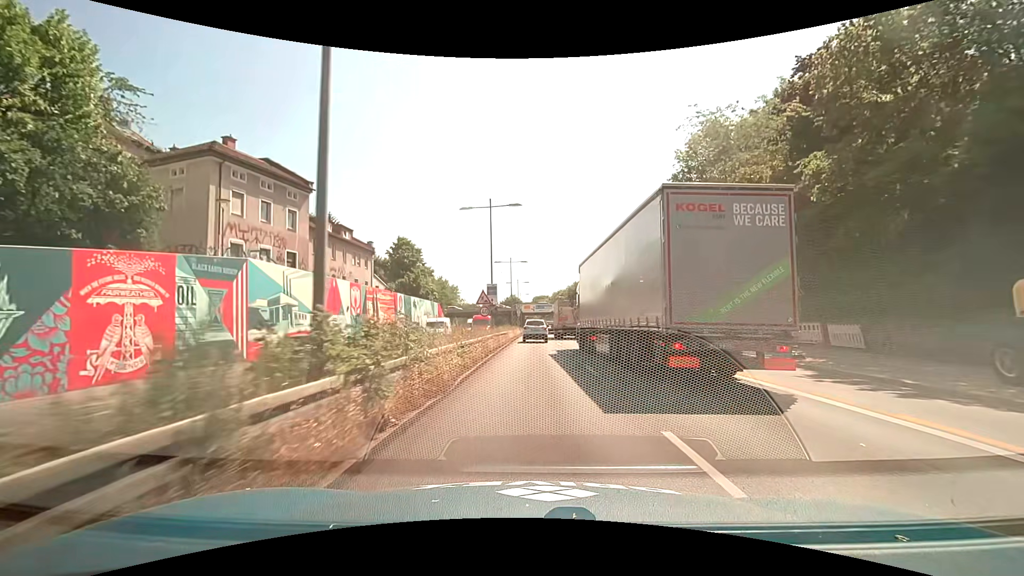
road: trunk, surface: asphalt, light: Day
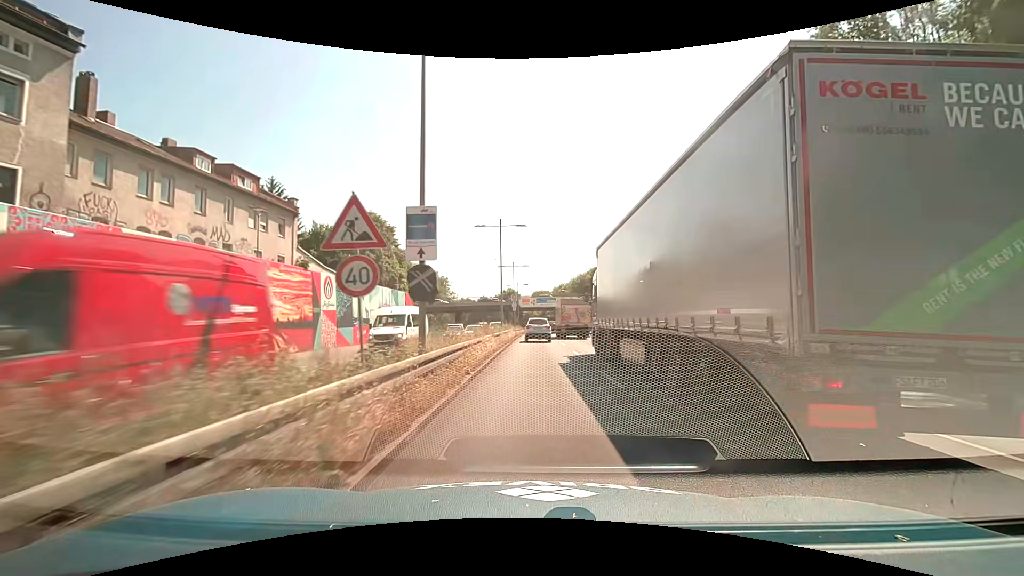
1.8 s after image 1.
(-0.1, +20.1) m; 0°
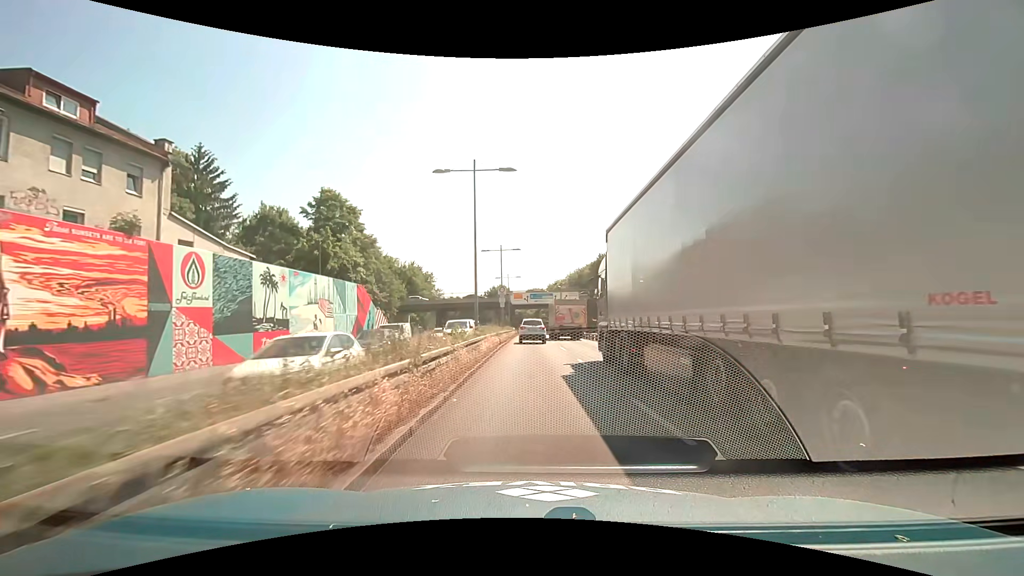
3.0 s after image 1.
(+0.1, +13.7) m; +1°
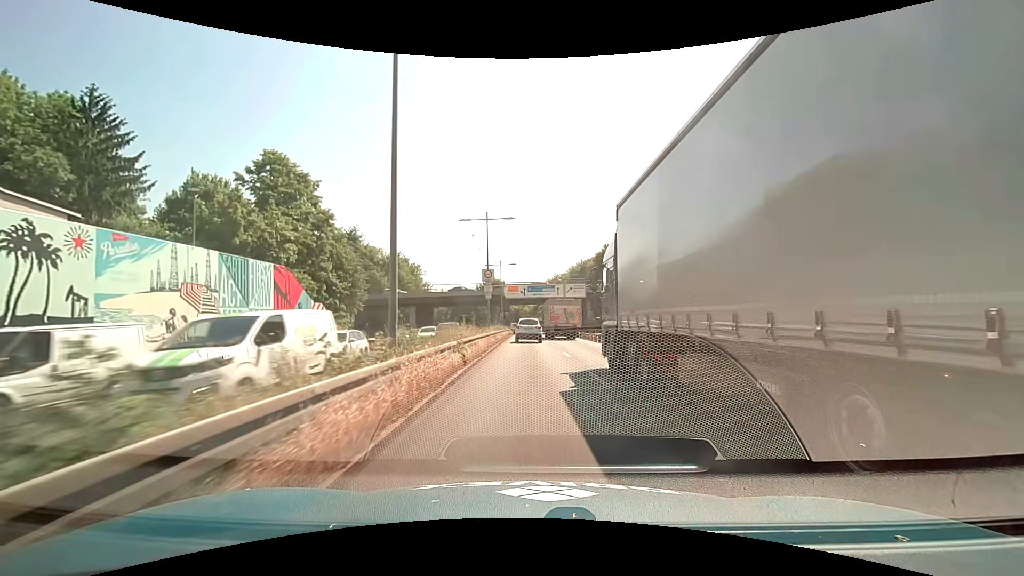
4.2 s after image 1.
(+0.1, +13.6) m; +1°
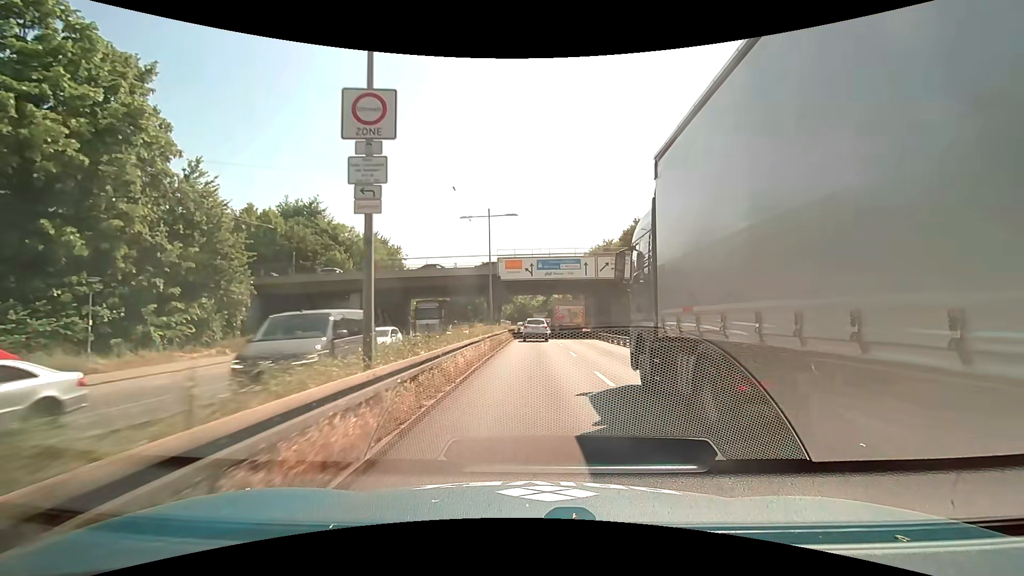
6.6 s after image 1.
(-0.3, +26.6) m; -1°
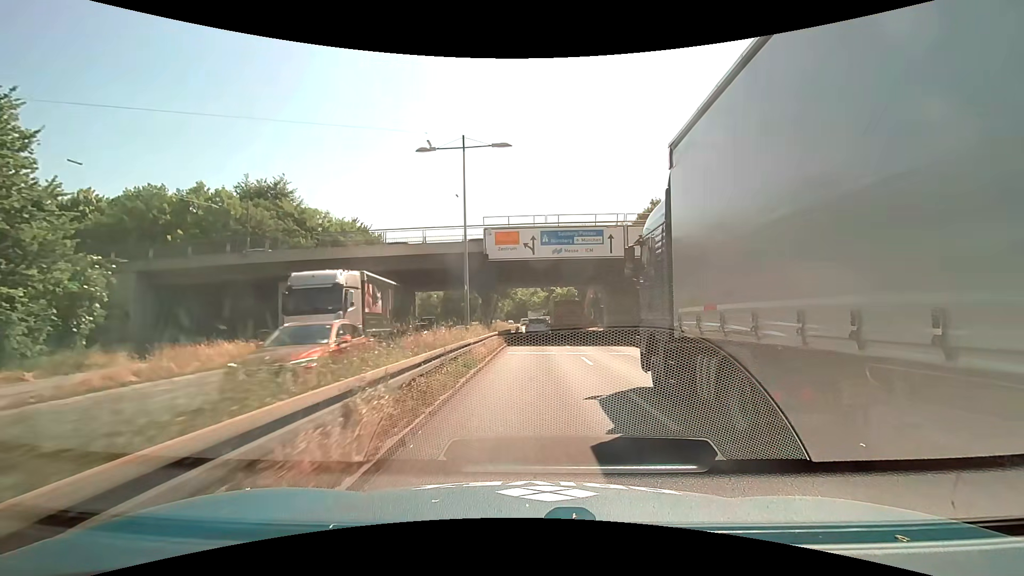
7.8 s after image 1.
(0.0, +13.2) m; 0°
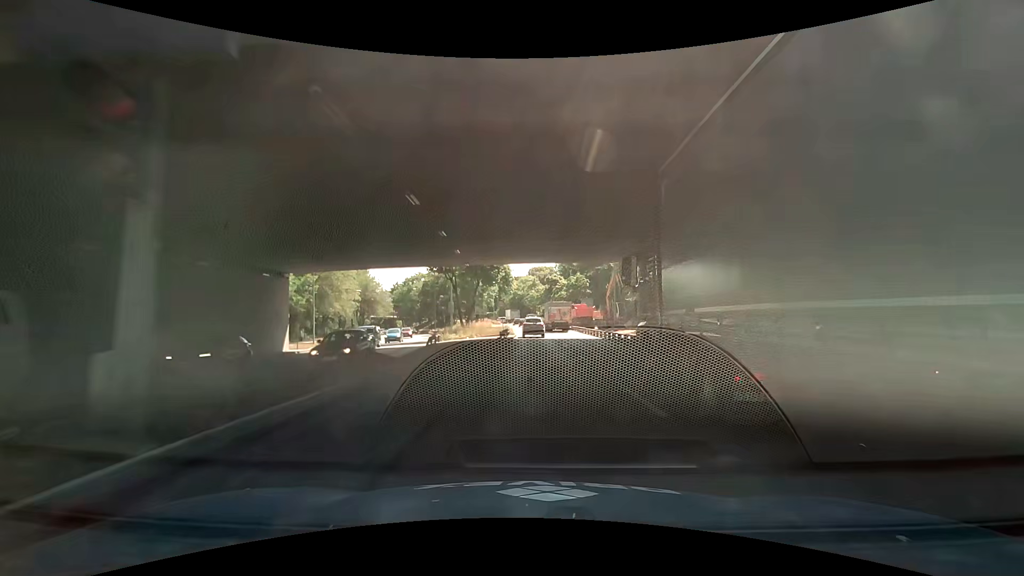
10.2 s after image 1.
(0.0, +26.4) m; 0°
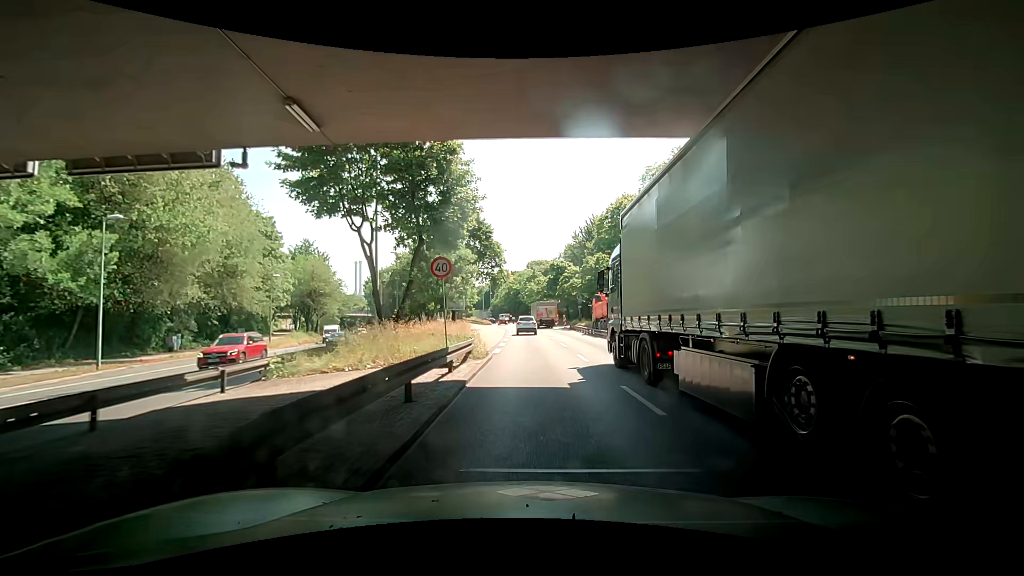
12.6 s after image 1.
(+0.9, +27.0) m; +2°
(0, +10) (-1, +20) (-1, +30) (-2, +40) (-2, +50) (-3, +60) (-4, +70) (-5, +80) (-7, +90) (-8, +100) m
